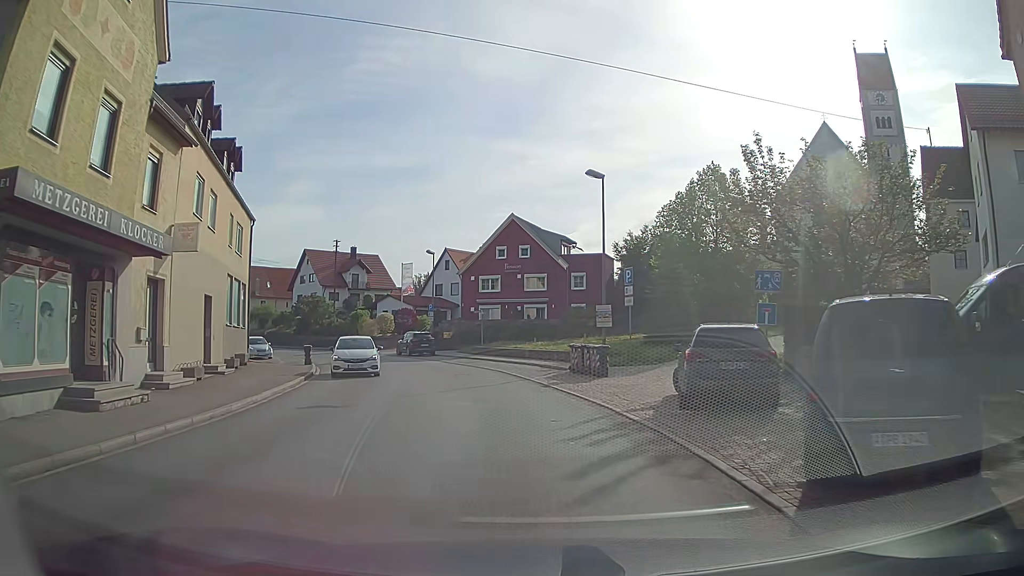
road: secondary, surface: asphalt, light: Day
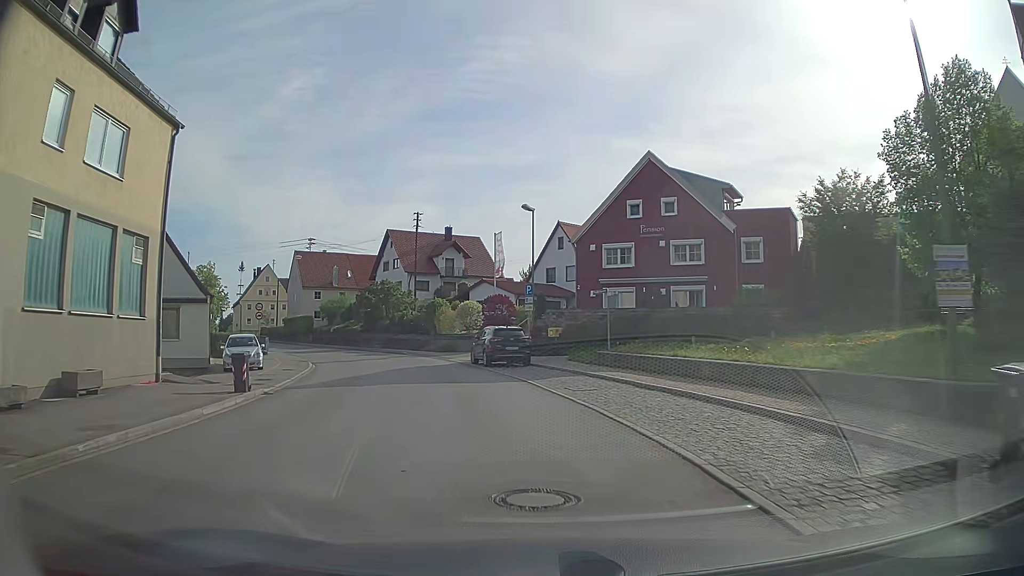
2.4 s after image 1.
(-1.6, +18.5) m; -11°
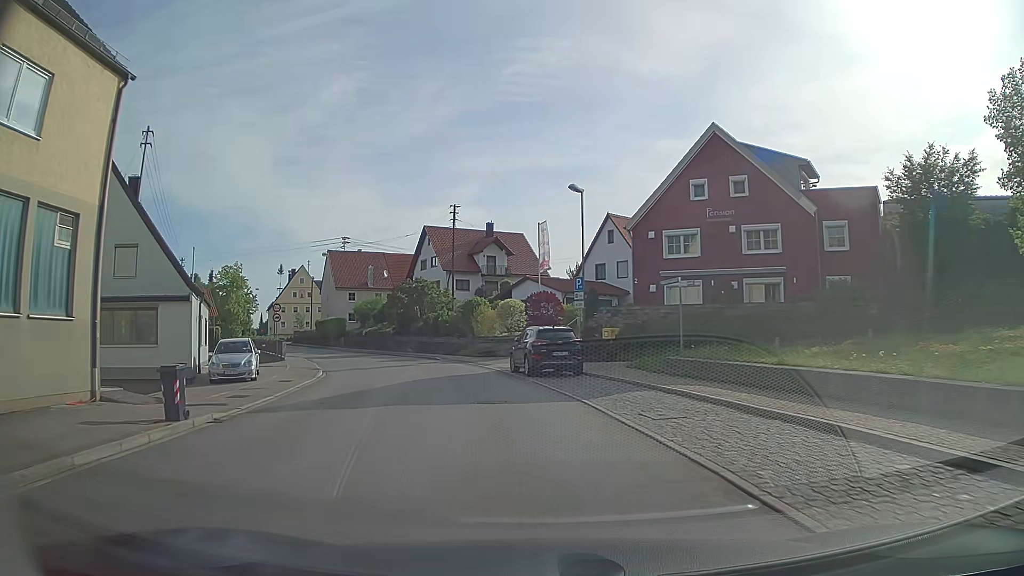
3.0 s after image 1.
(-0.2, +5.3) m; -3°
(-1, +10) (-3, +20) (-5, +29) (-9, +39) (-13, +48) (-18, +57) (-23, +65) (-28, +74) (-33, +82) (-38, +91) m
